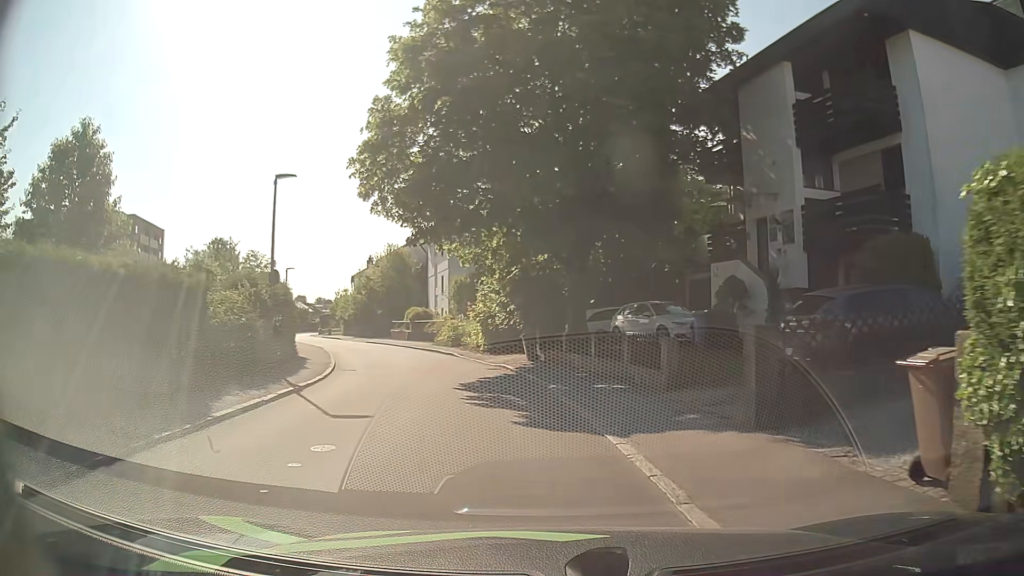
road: residential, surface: asphalt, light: Day
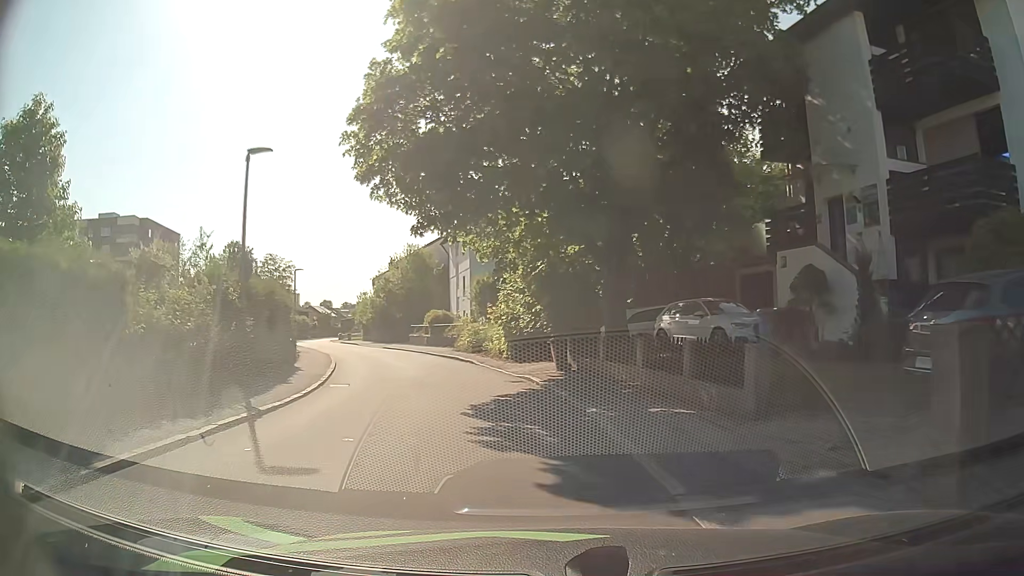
(0.0, +3.5) m; -2°
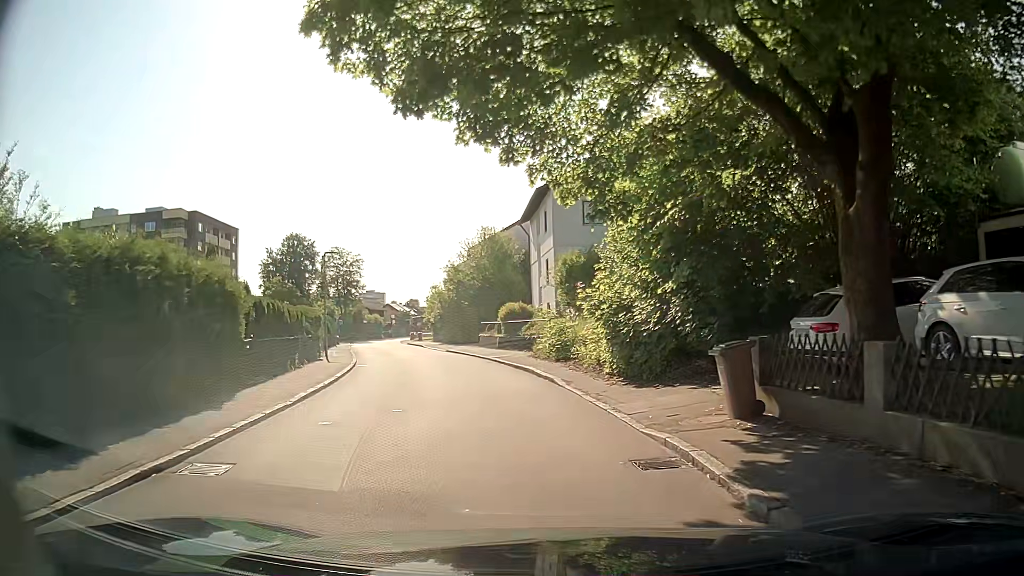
(-0.7, +10.5) m; -8°
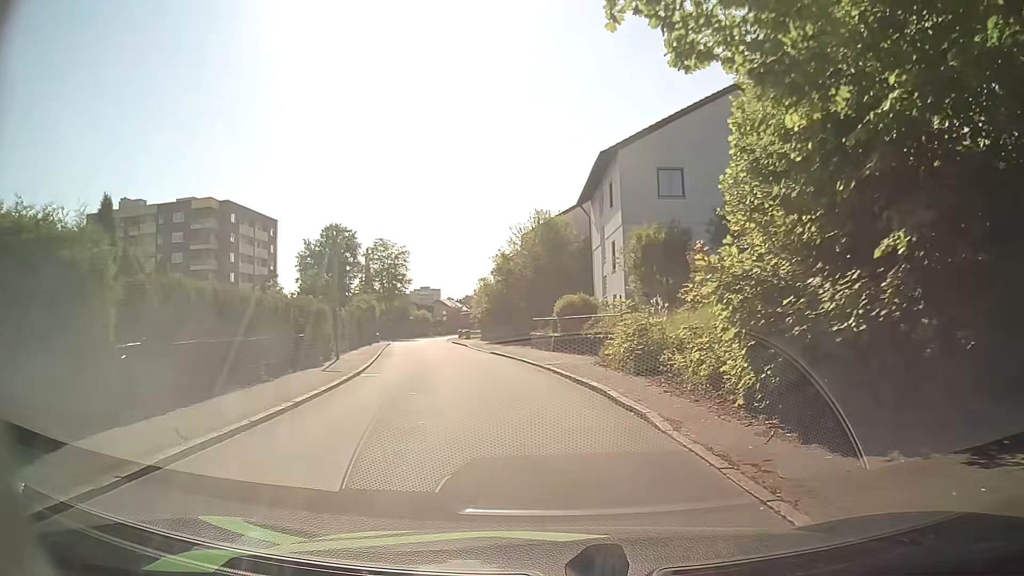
(-0.2, +6.9) m; -3°
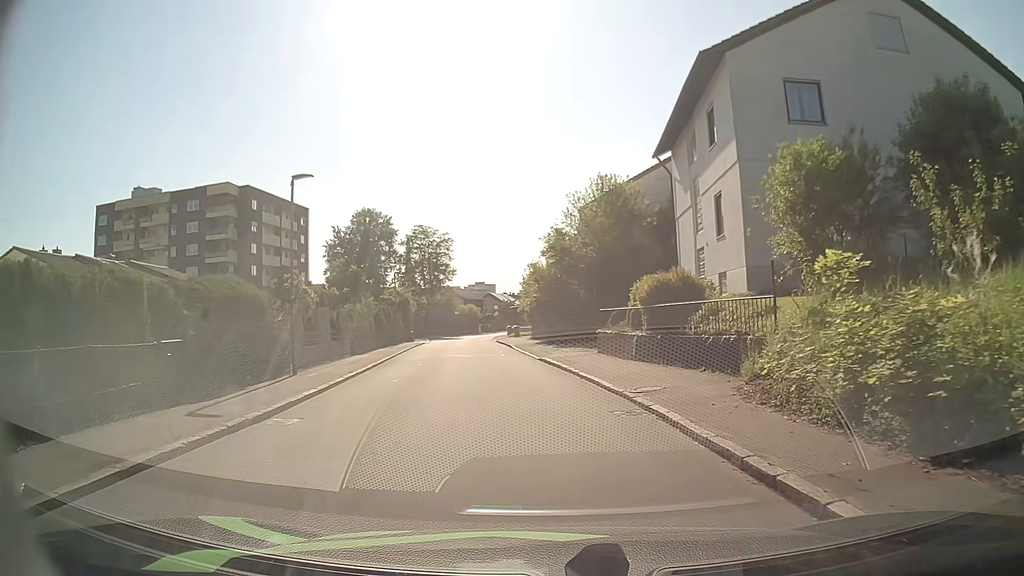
(-0.5, +10.3) m; -6°
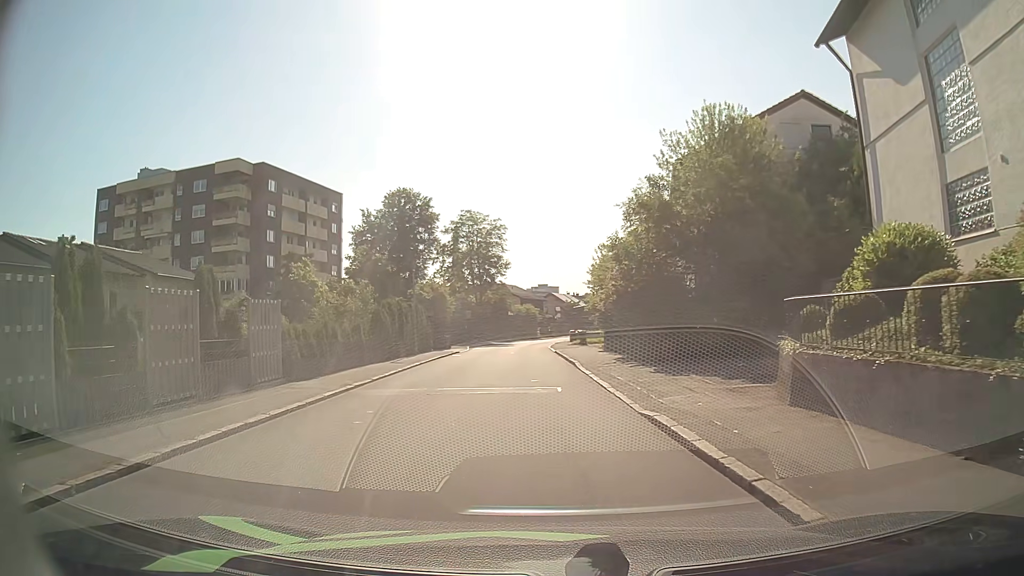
(-0.5, +13.7) m; -5°
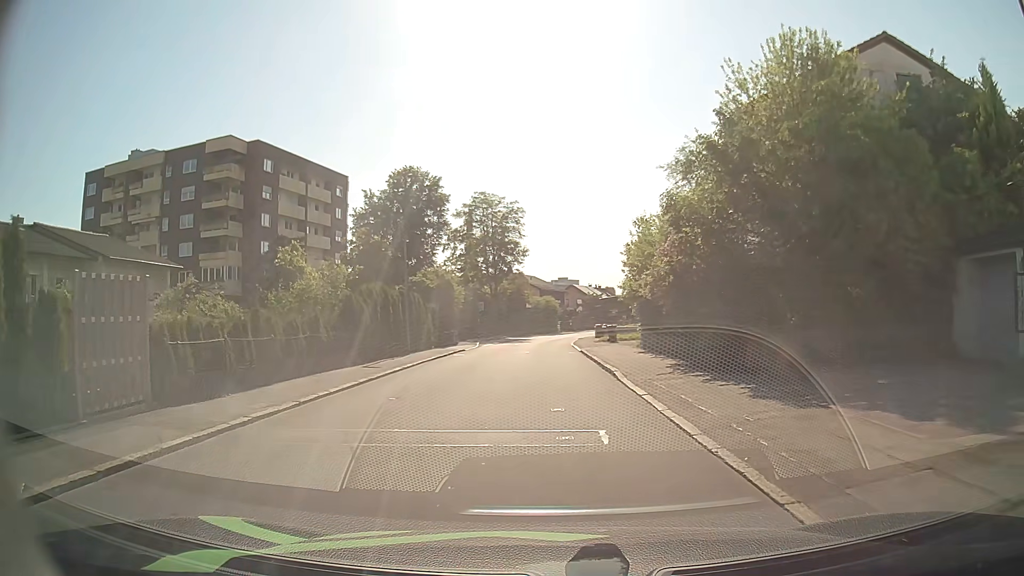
(0.0, +6.8) m; 0°
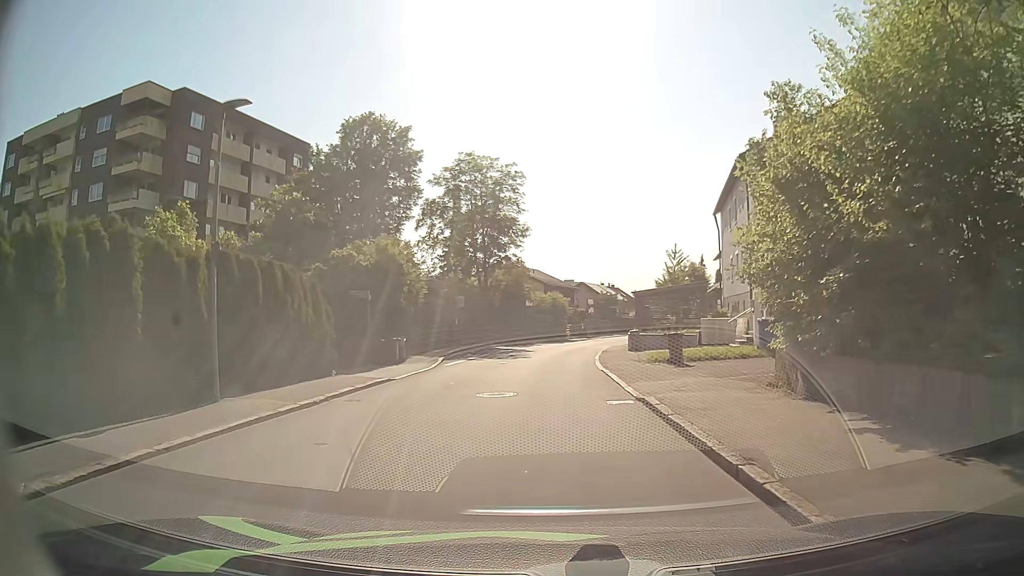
(-0.6, +17.0) m; -2°
(0, +10) (0, +20) (+1, +30) (+2, +40) (+4, +50) (+6, +59) (+9, +69) (+11, +79) (+14, +88) (+18, +98) m
